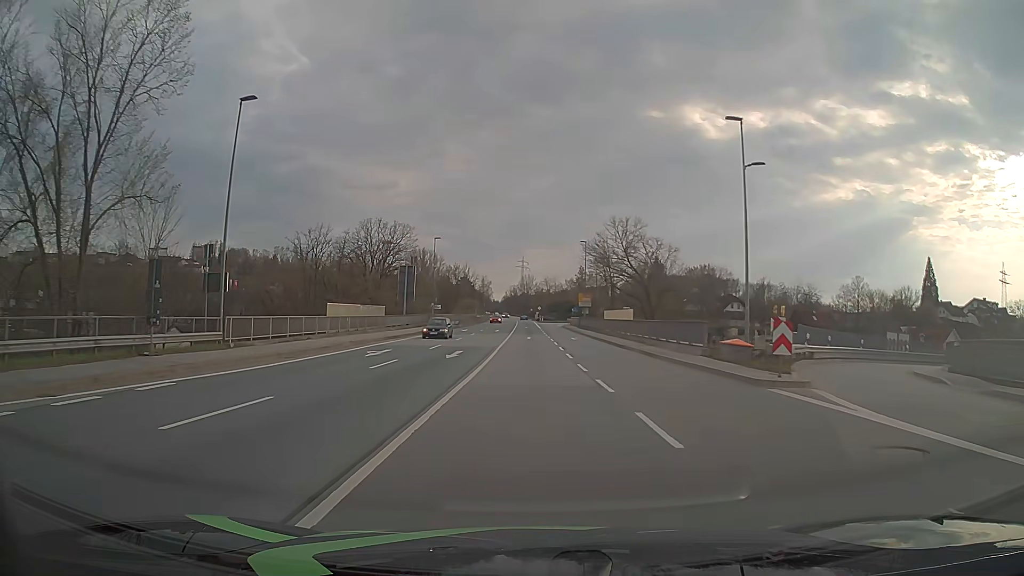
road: primary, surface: asphalt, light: Day
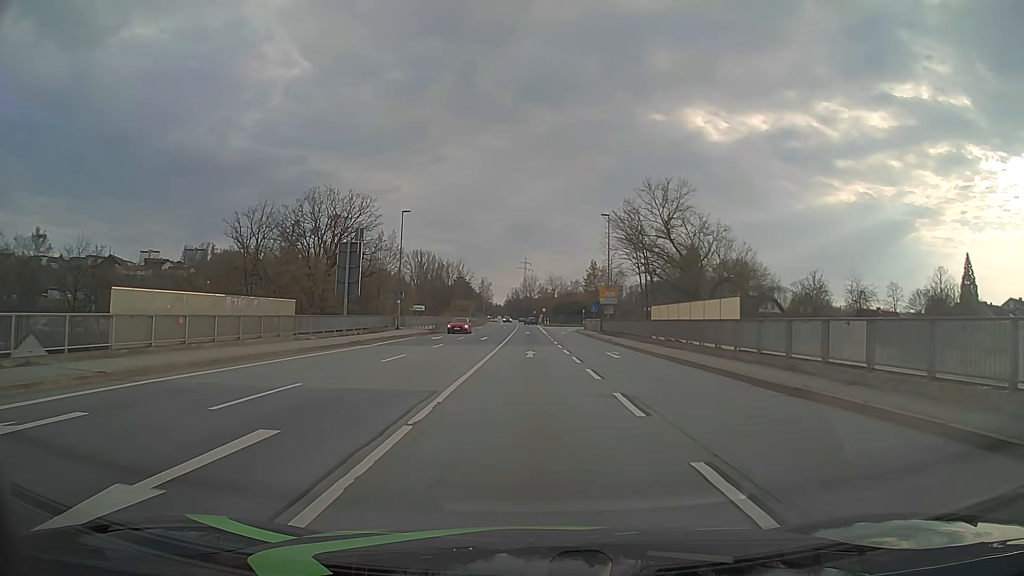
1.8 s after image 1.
(0.0, +22.5) m; 0°
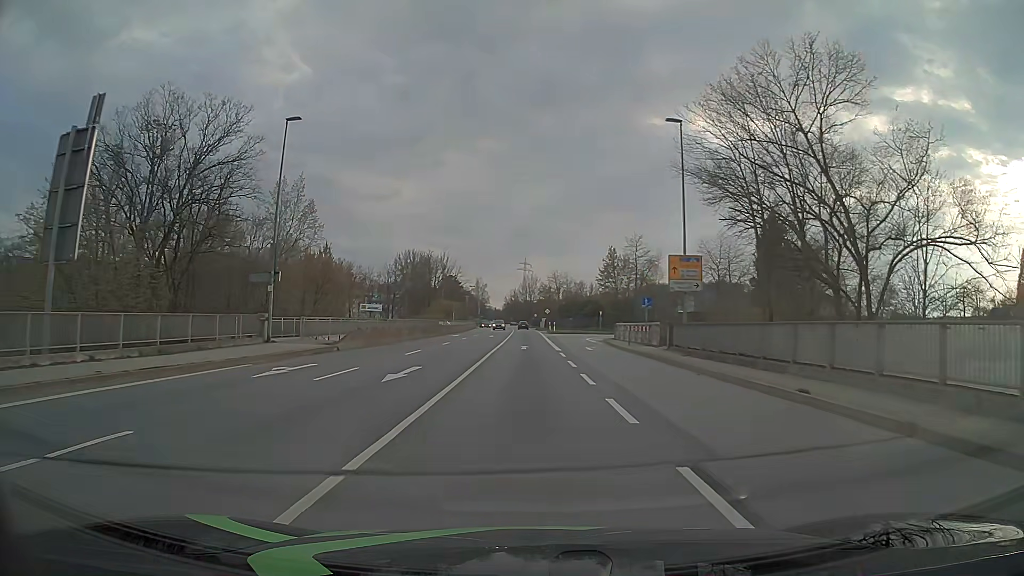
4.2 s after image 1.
(0.0, +30.0) m; 0°
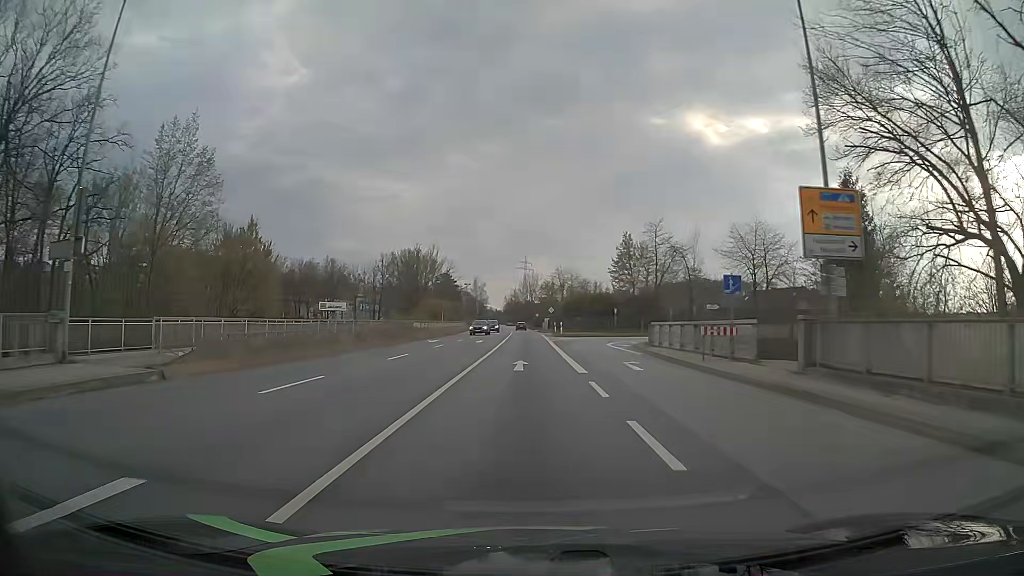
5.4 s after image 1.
(0.0, +15.1) m; 0°
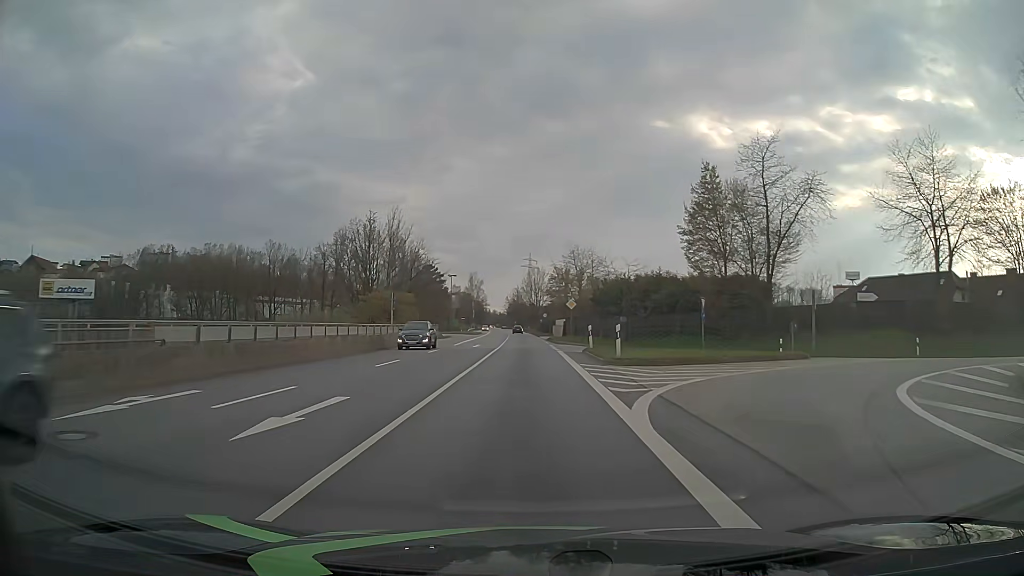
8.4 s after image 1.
(-0.2, +37.8) m; 0°
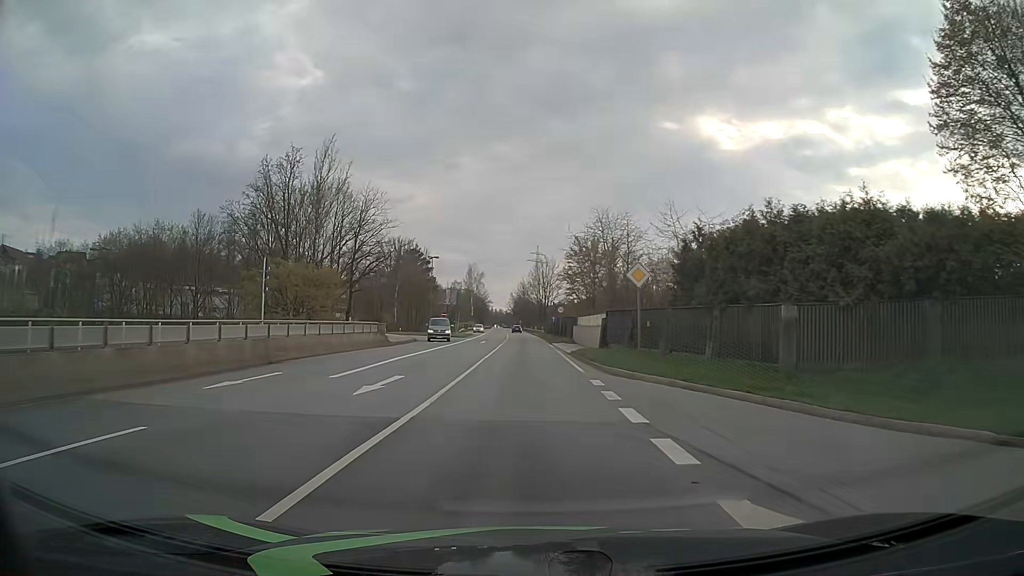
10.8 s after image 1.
(-0.2, +30.4) m; -1°
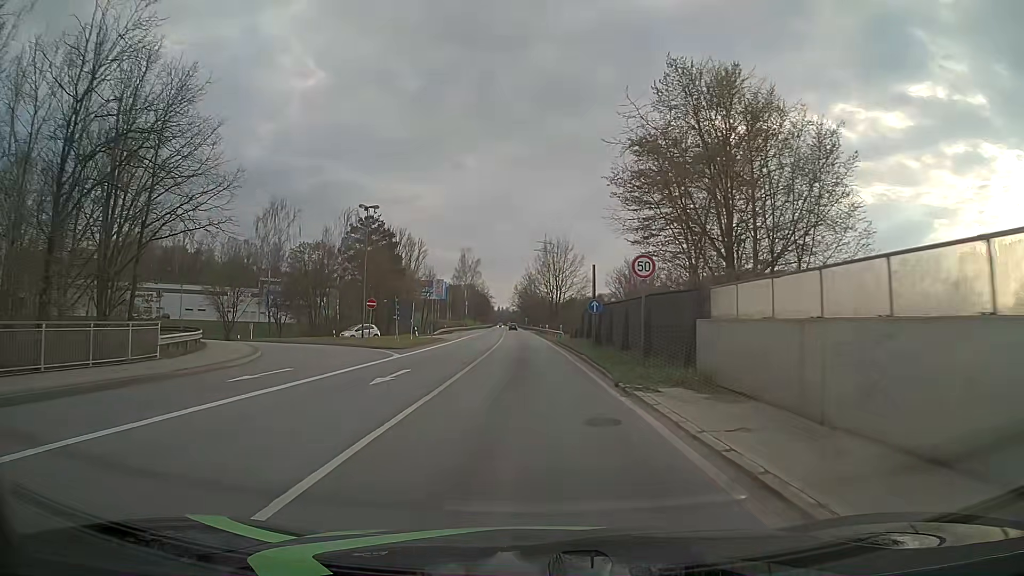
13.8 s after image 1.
(-0.2, +38.1) m; 0°
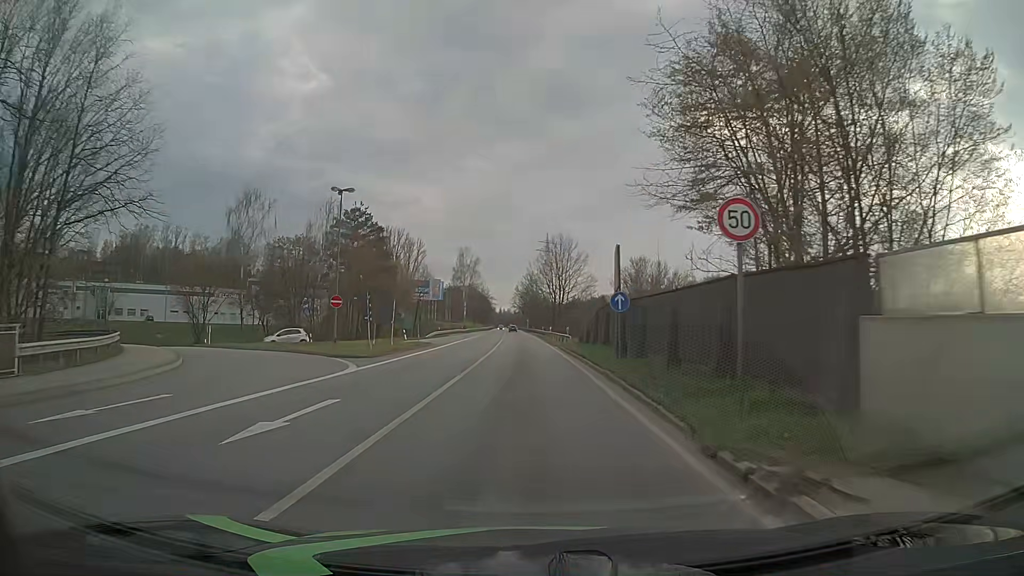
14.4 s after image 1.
(0.0, +7.6) m; 0°
(0, +10) (0, +20) (0, +30) (0, +40) (-1, +50) (-1, +60) (-1, +70) (-1, +80) (-2, +90) (-2, +100) m
